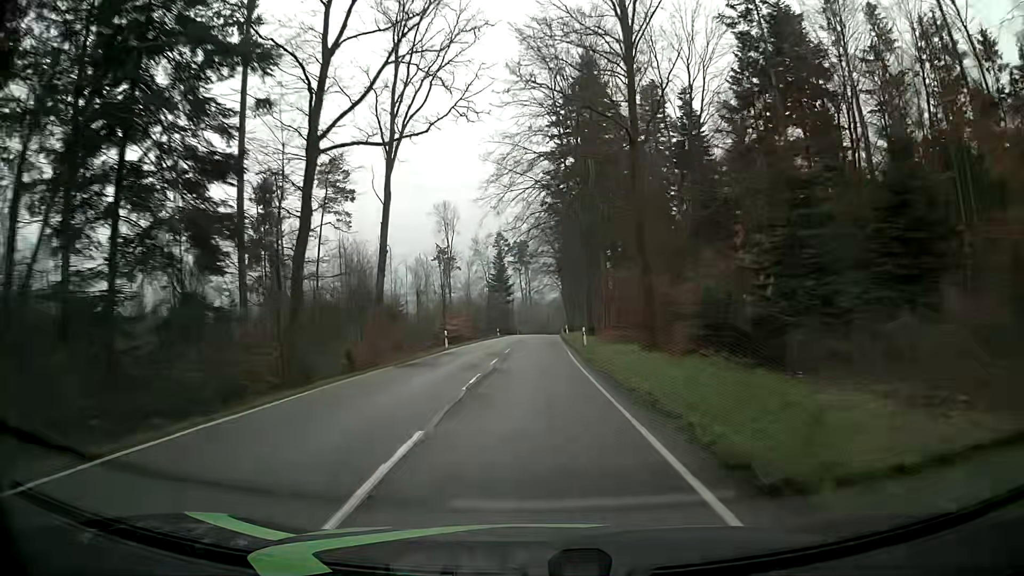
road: tertiary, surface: asphalt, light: Day
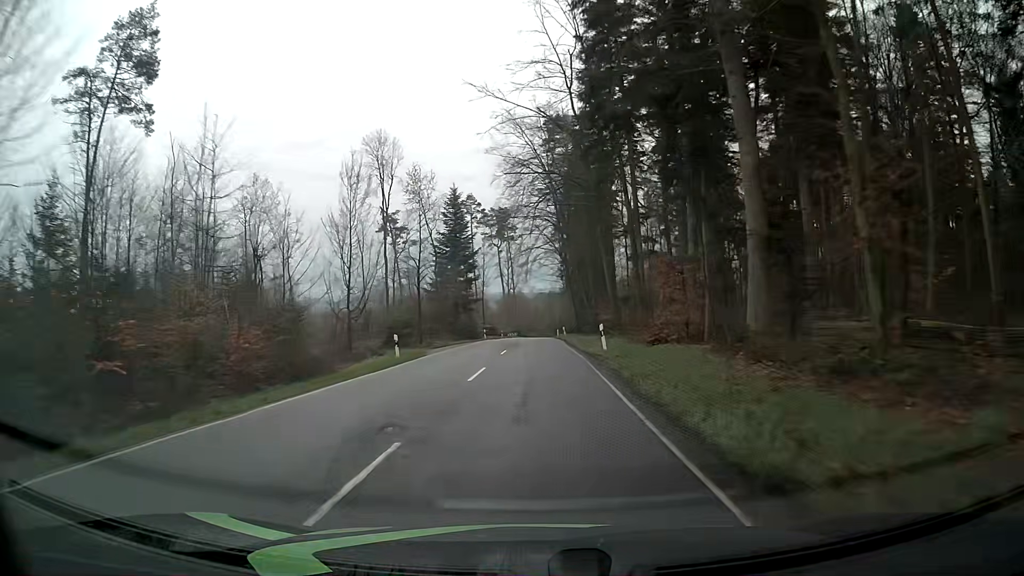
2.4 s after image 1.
(+1.0, +50.9) m; +2°
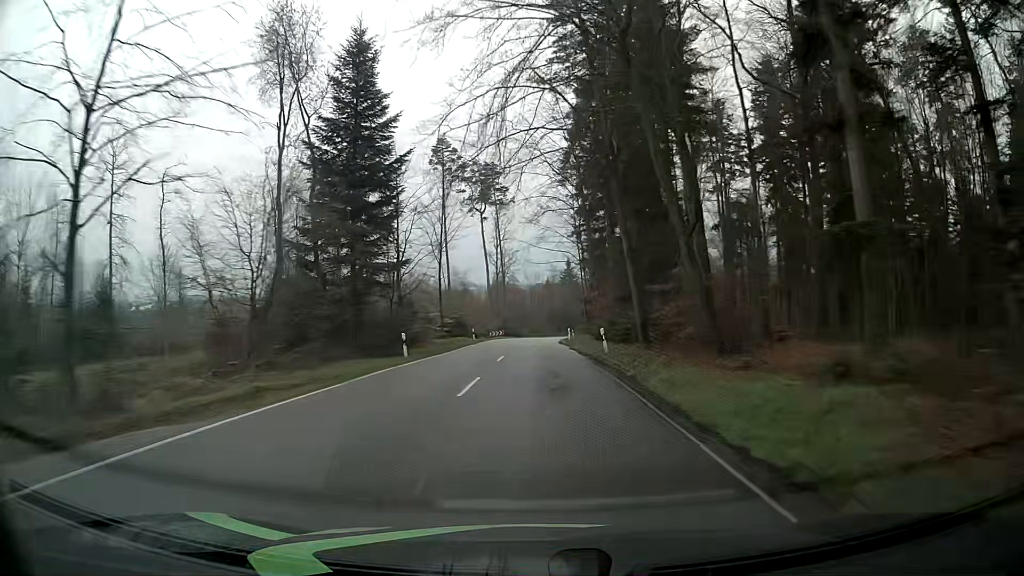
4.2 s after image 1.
(-0.1, +38.5) m; 0°
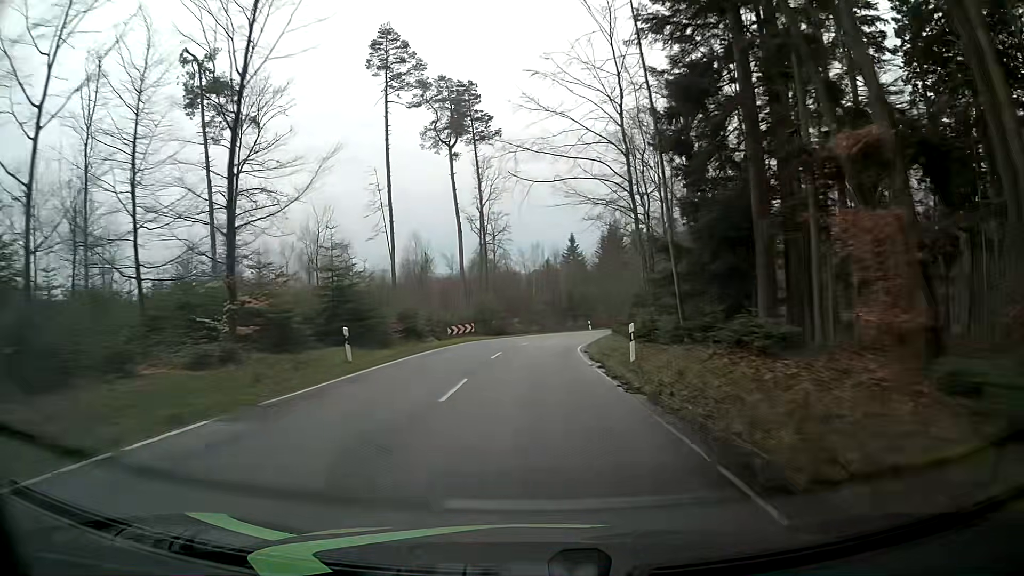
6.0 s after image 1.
(+0.1, +35.9) m; 0°
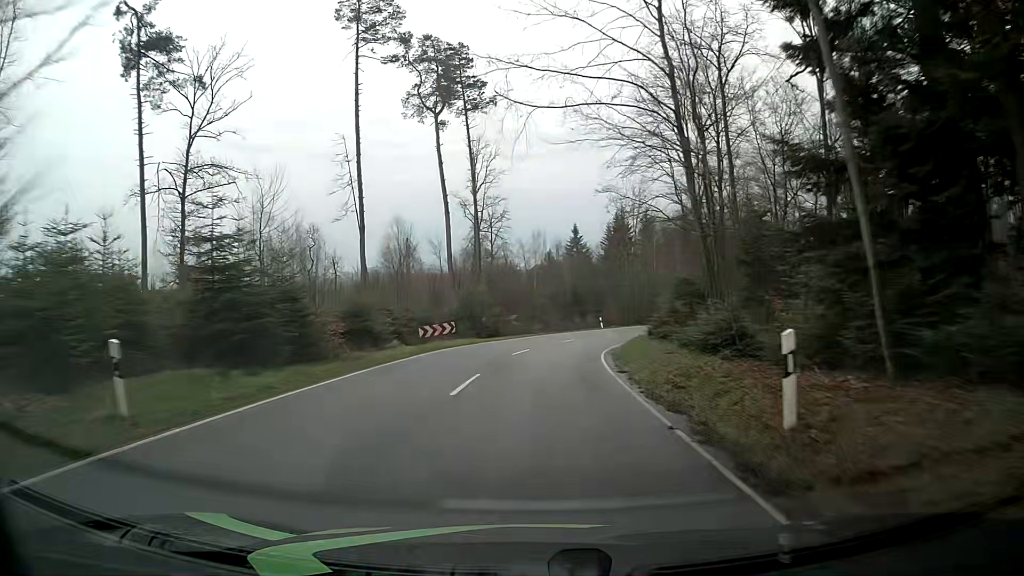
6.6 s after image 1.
(0.0, +10.9) m; +1°
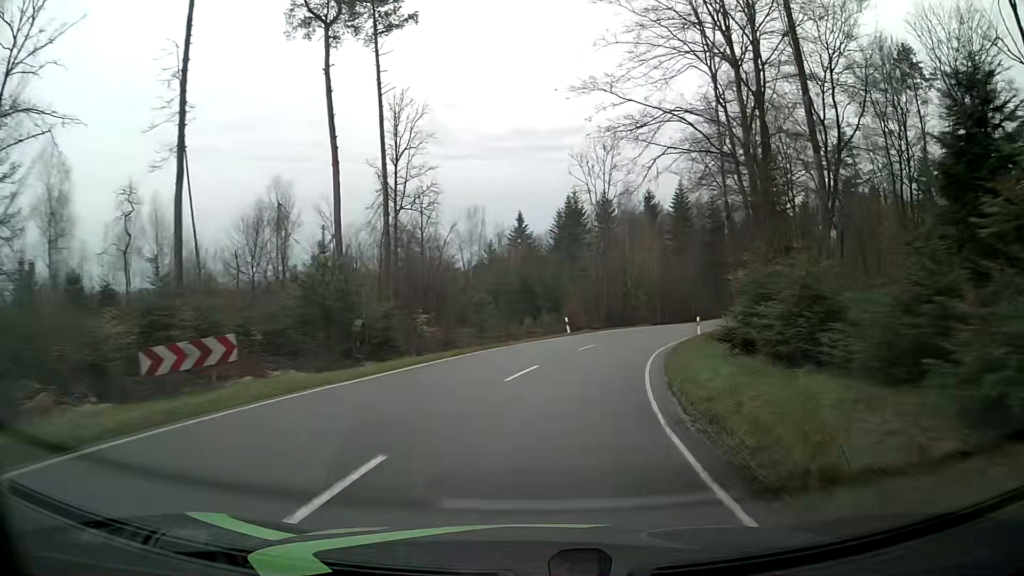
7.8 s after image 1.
(+0.2, +20.3) m; +3°
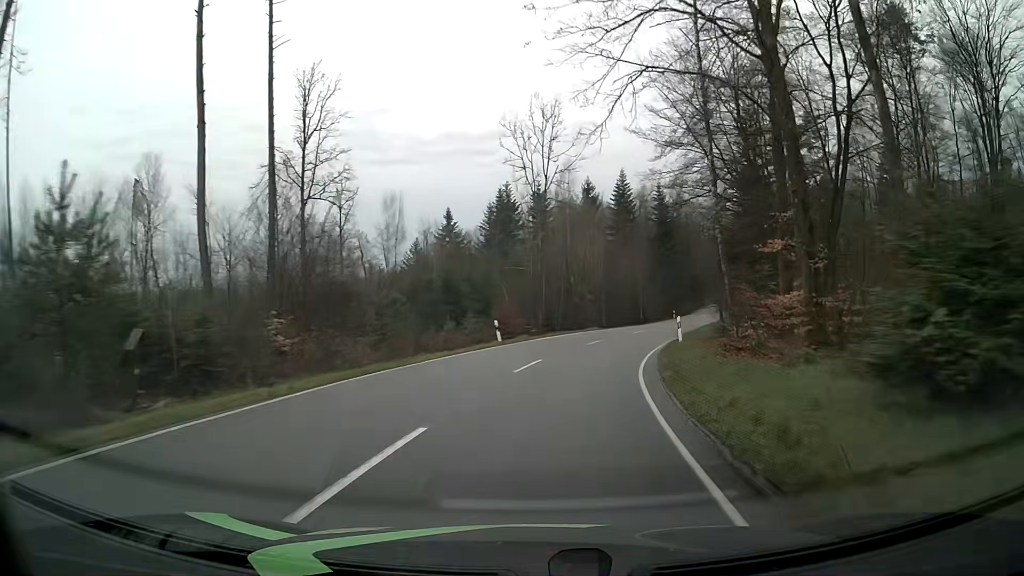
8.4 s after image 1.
(+0.5, +10.0) m; +6°
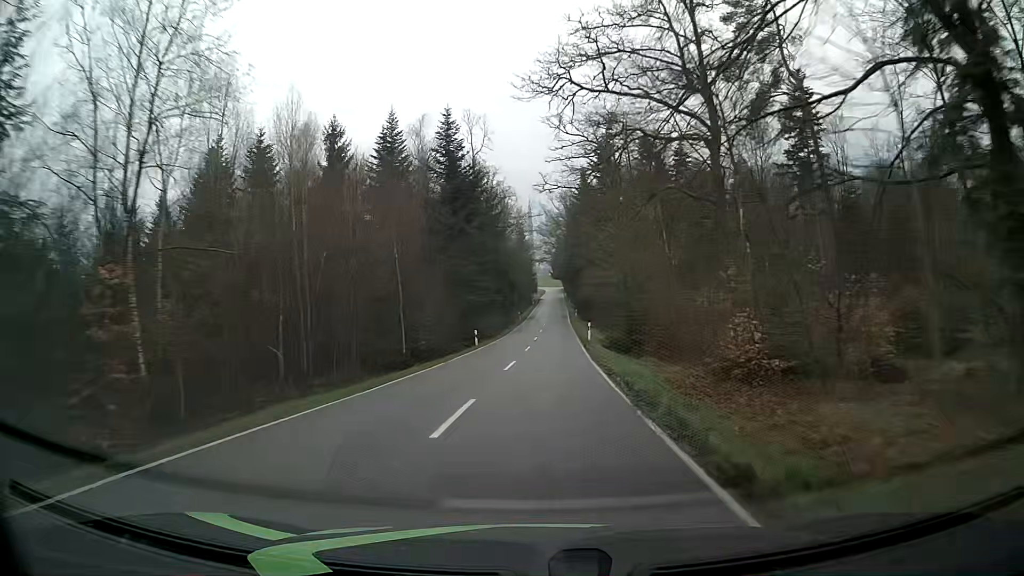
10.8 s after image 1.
(+7.9, +42.1) m; +17°
(0, +10) (+1, +20) (+1, +30) (+1, +40) (+2, +50) (+2, +60) (+3, +70) (+3, +80) (+4, +90) (+4, +100) m
